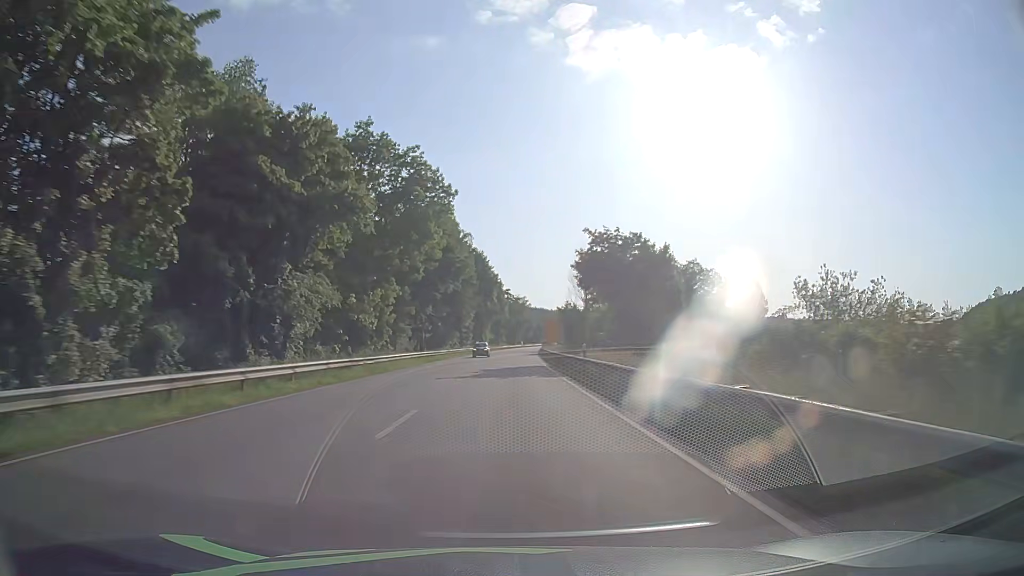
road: primary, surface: asphalt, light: Day
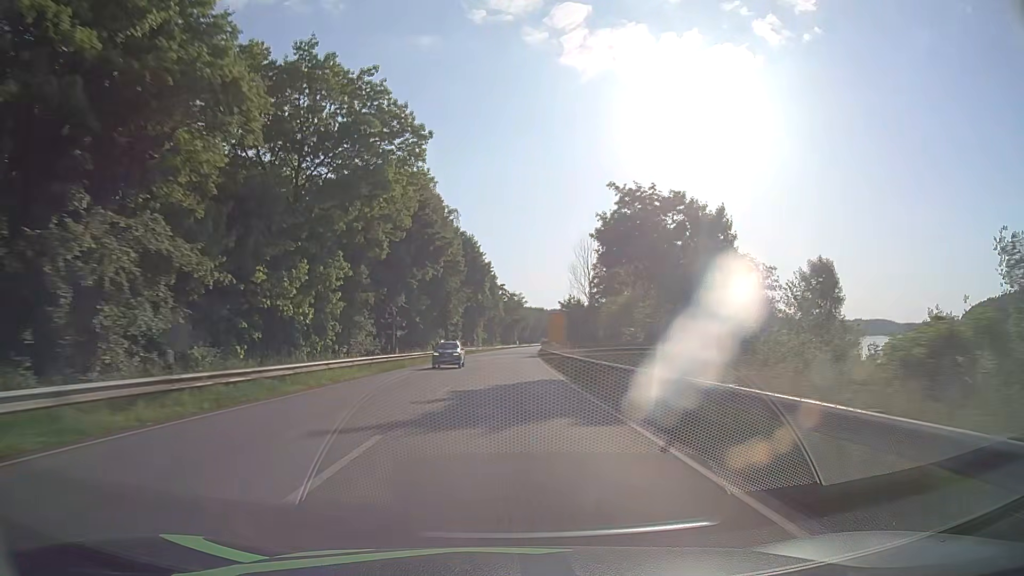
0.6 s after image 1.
(0.0, +15.8) m; +1°
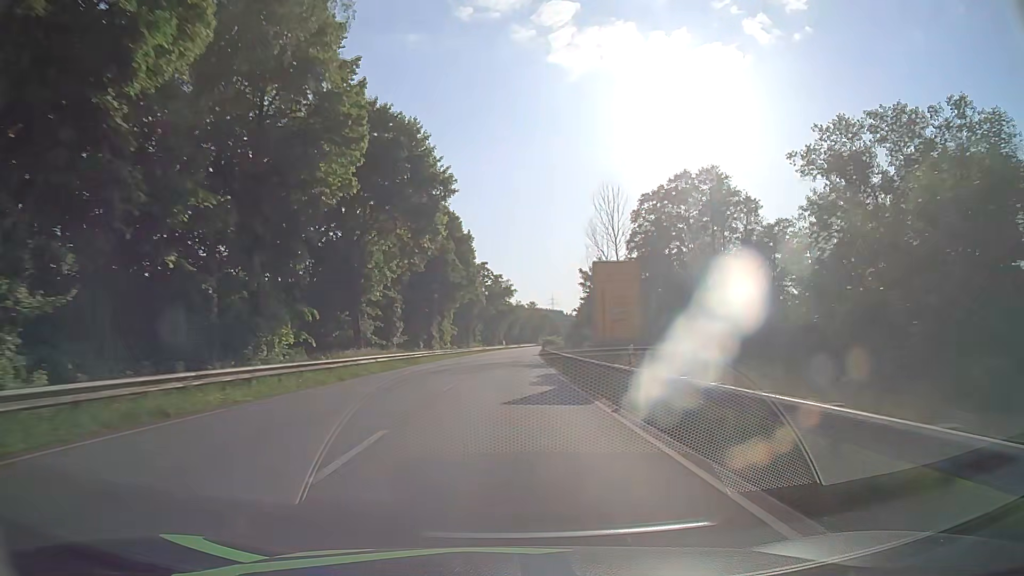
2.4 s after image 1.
(+0.4, +47.5) m; +1°
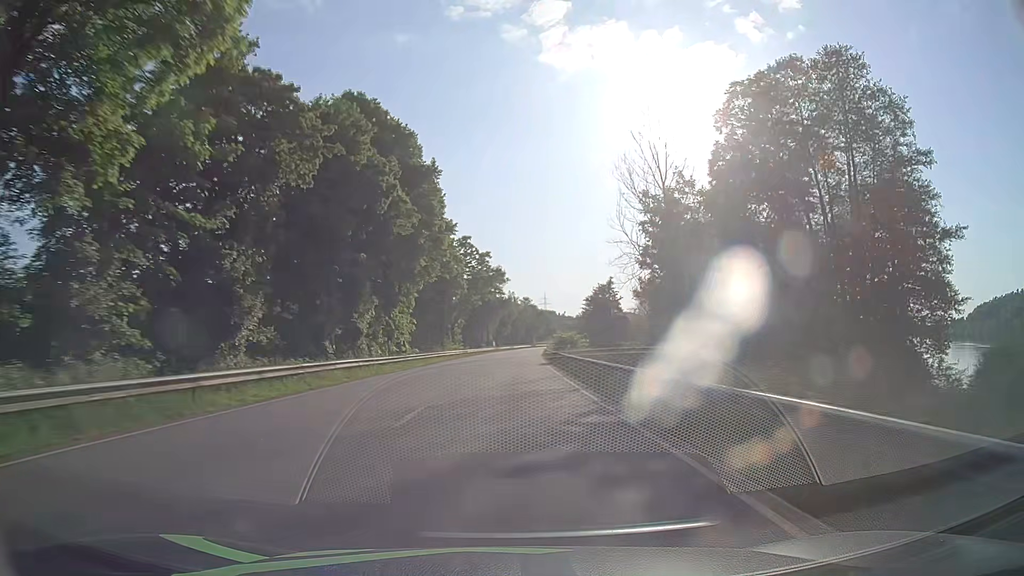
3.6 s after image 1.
(+0.2, +31.7) m; +1°
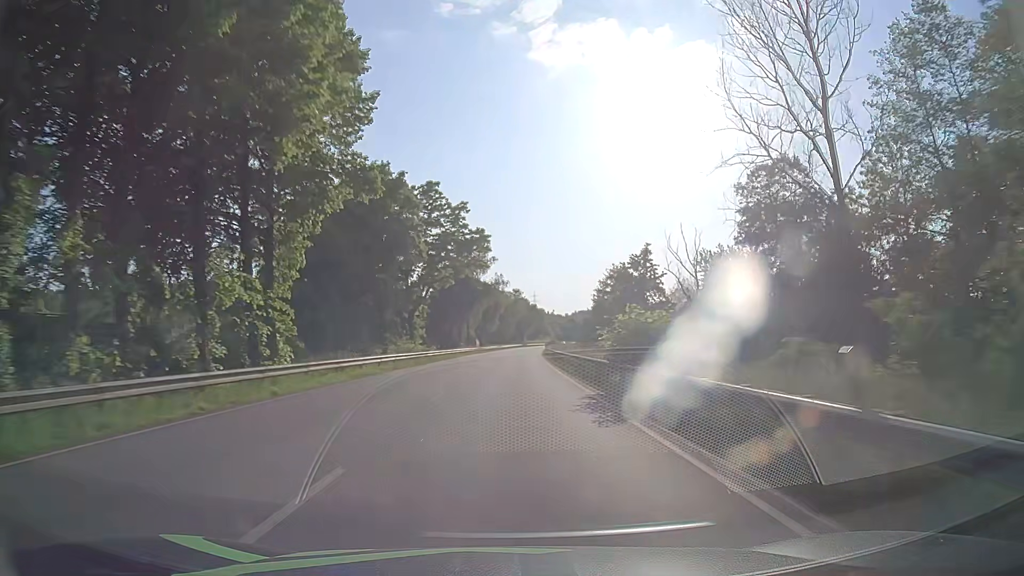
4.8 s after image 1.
(+0.2, +31.7) m; +1°
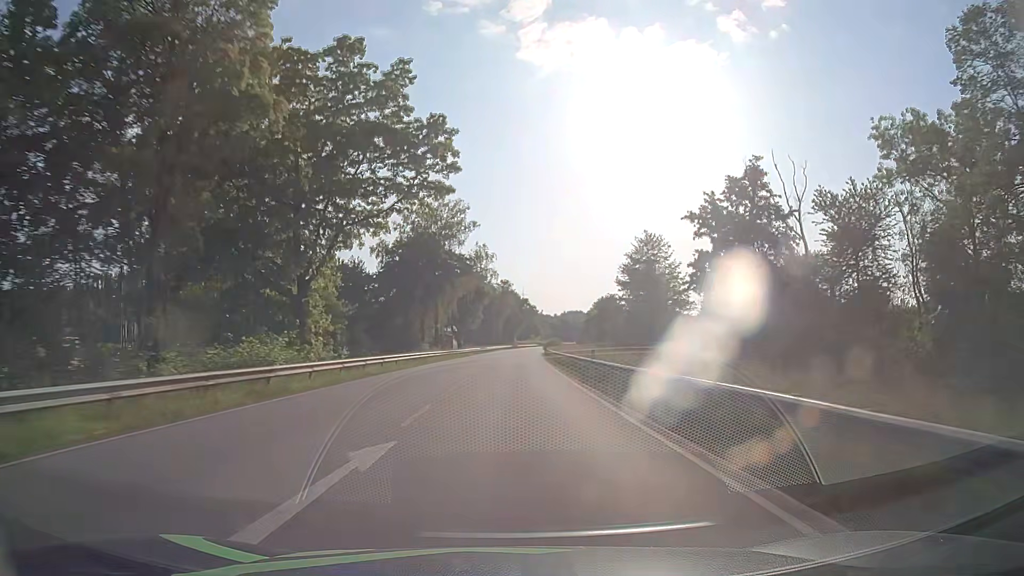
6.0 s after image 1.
(+0.2, +31.7) m; +1°
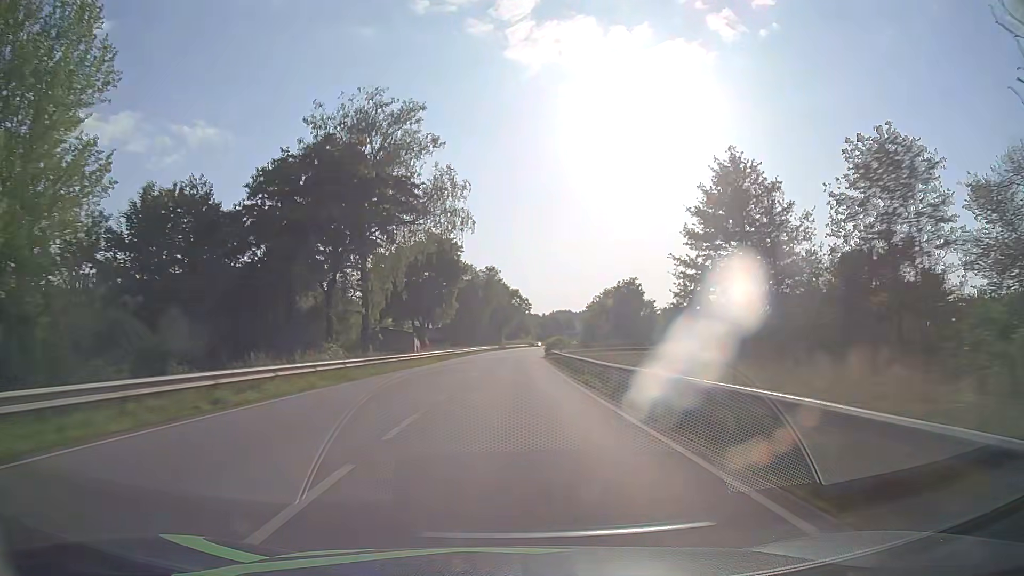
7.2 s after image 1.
(+0.4, +31.7) m; +1°
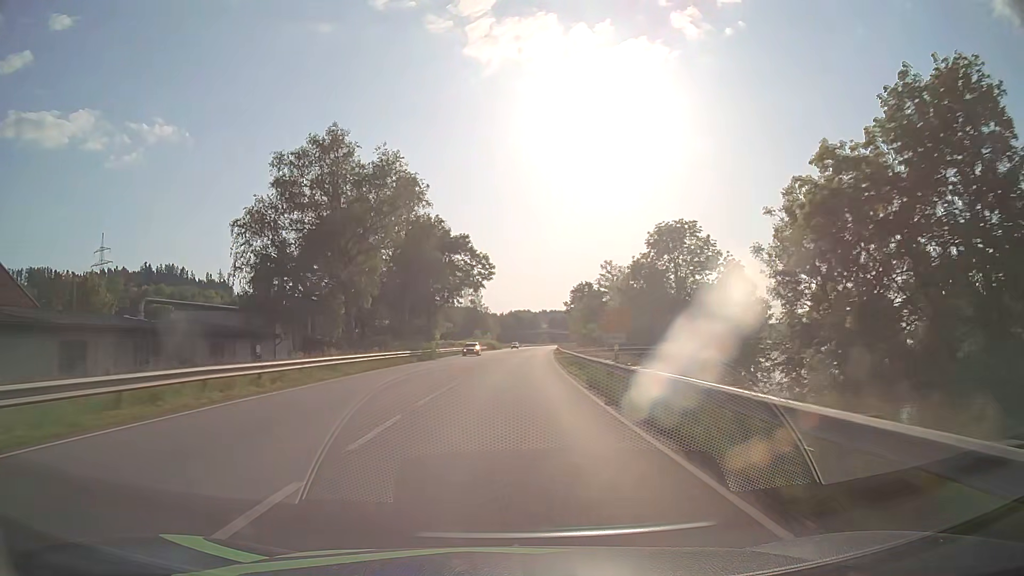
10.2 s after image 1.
(+2.5, +79.2) m; +4°
(0, +10) (0, +20) (0, +30) (+1, +40) (+1, +50) (+2, +60) (+2, +70) (+3, +80) (+4, +90) (+4, +100) m
